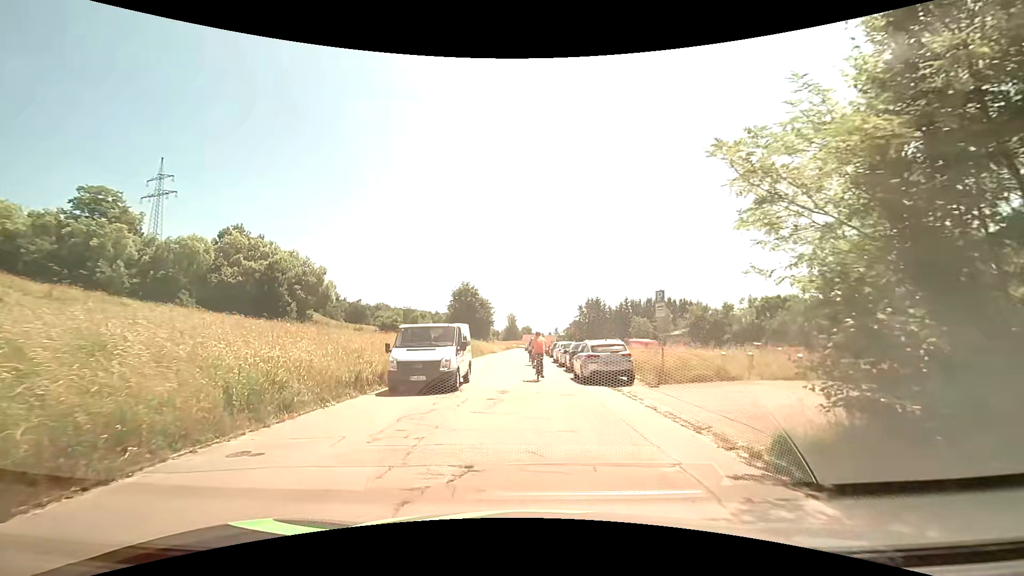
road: tertiary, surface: asphalt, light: Day
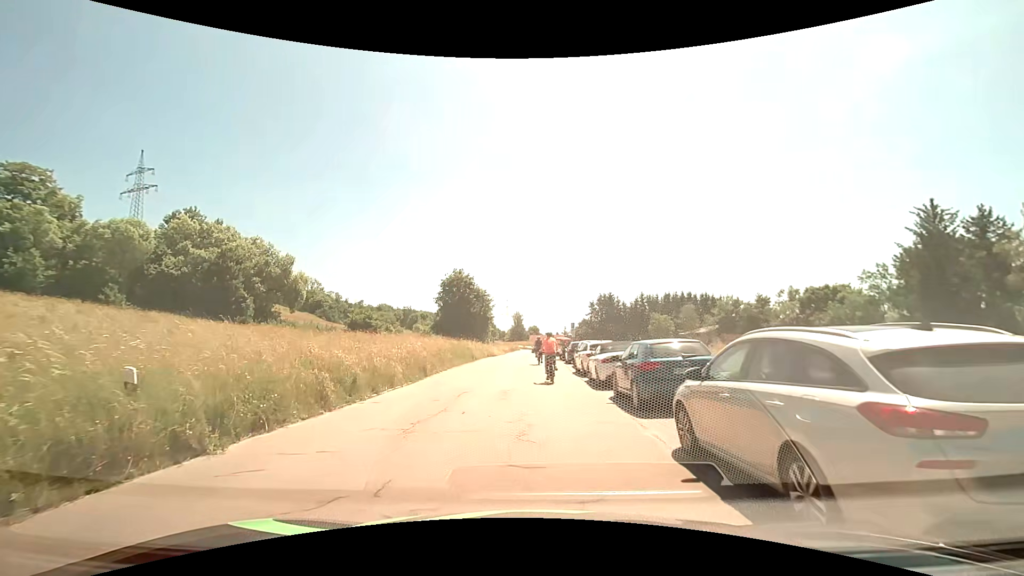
(-0.2, +13.9) m; -1°
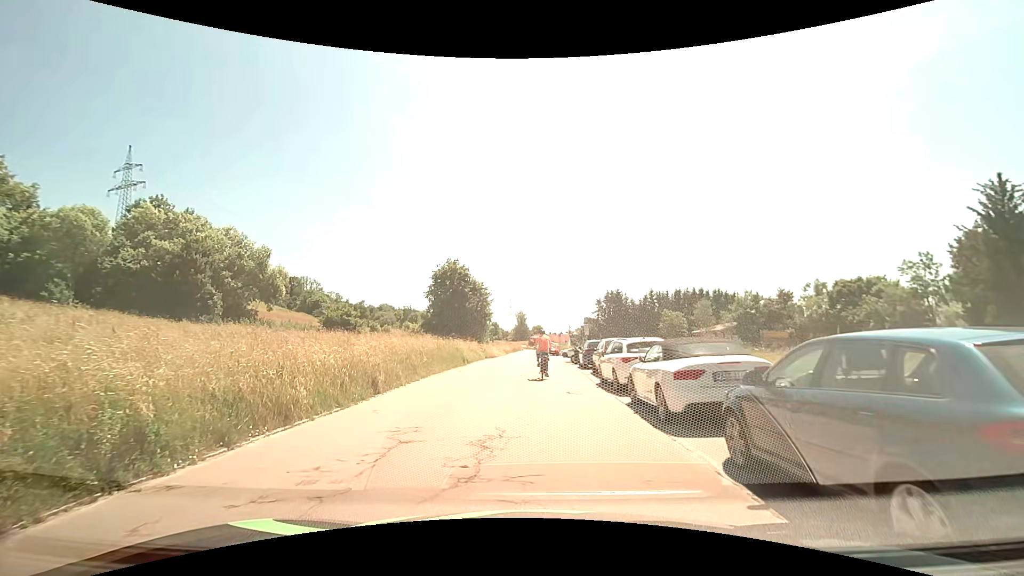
(0.0, +7.3) m; 0°
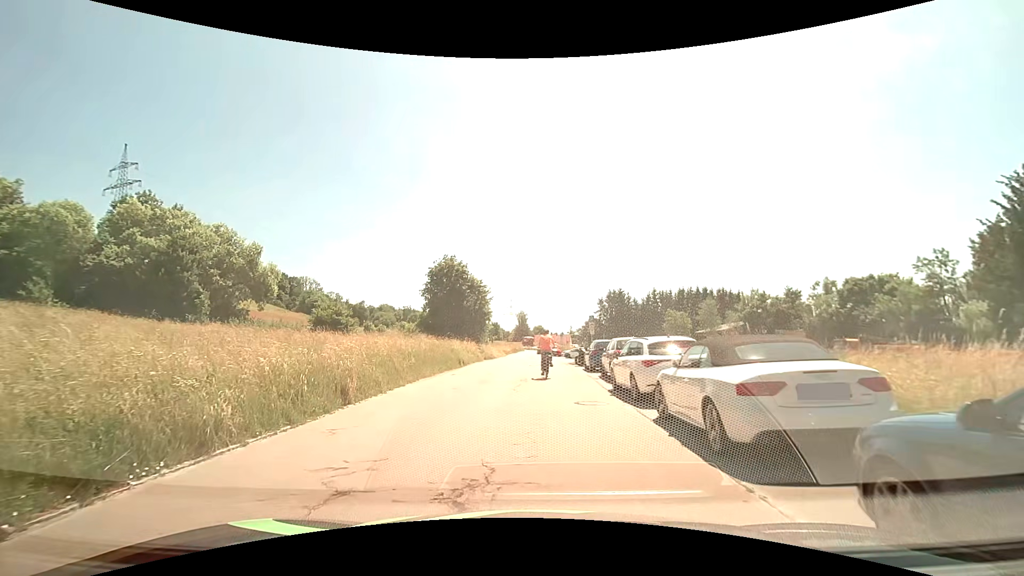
(0.0, +2.4) m; -1°
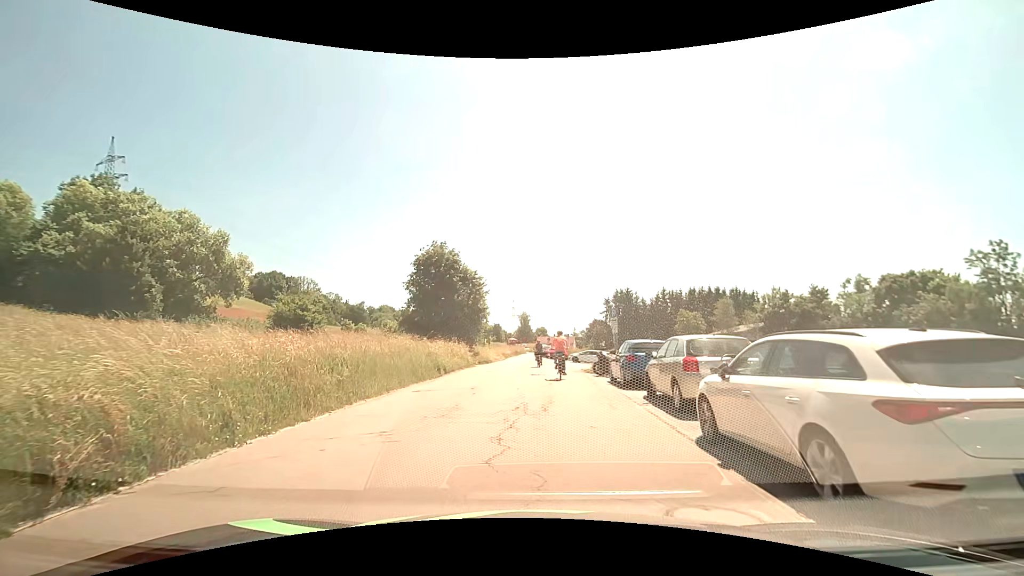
(0.0, +7.4) m; 0°
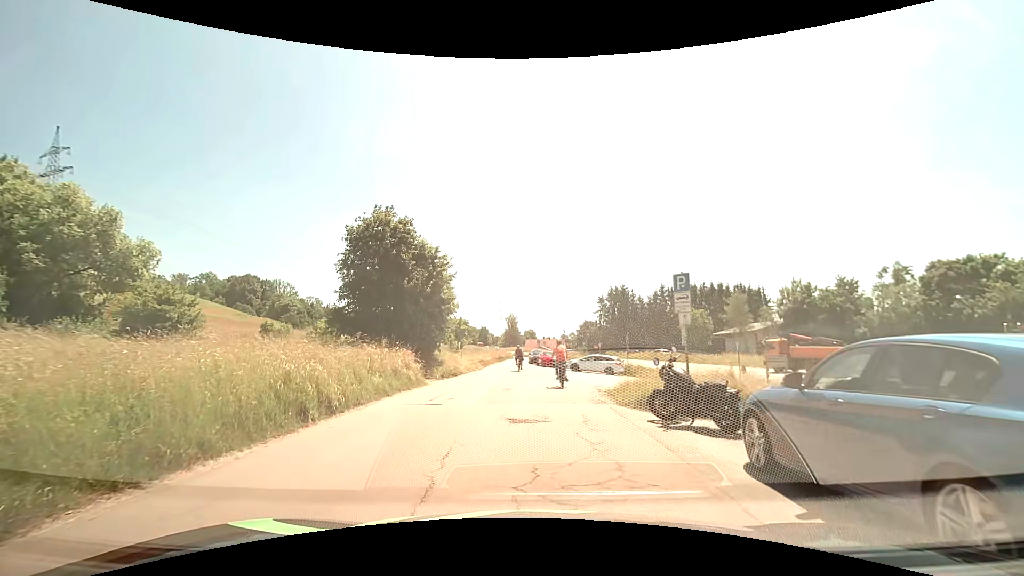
(+0.1, +12.2) m; +1°
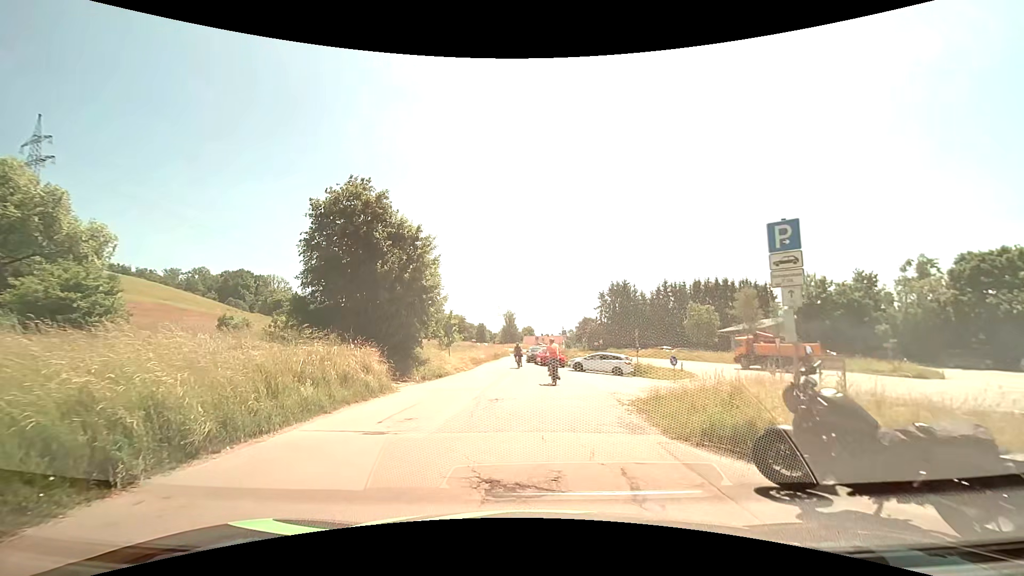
(0.0, +4.6) m; 0°
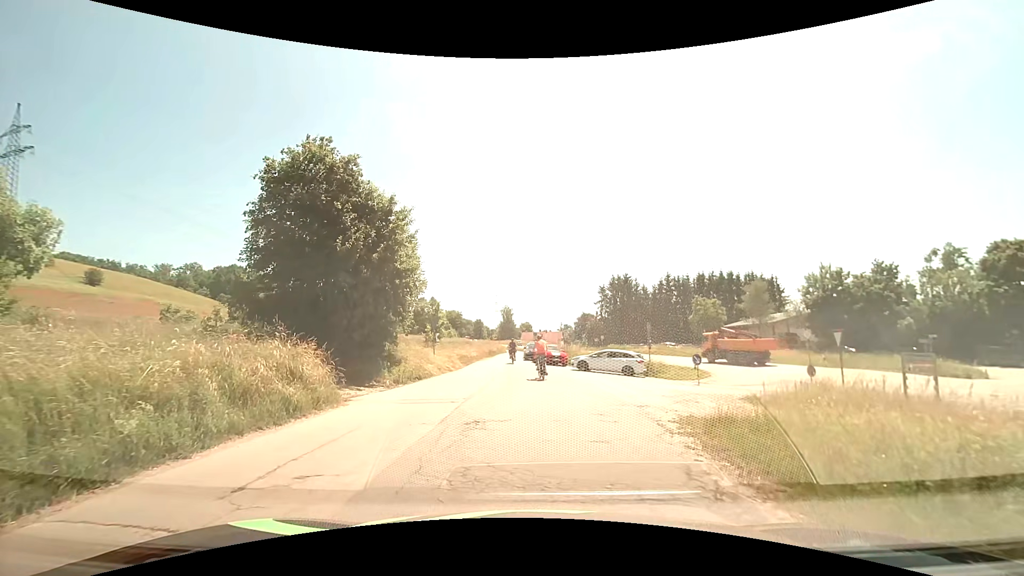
(0.0, +4.5) m; 0°
(0, +10) (+3, +20) (+11, +25) (+20, +29) (+24, +37) (+22, +47) (+19, +57) (+17, +66) (+14, +76) (+12, +86) m
